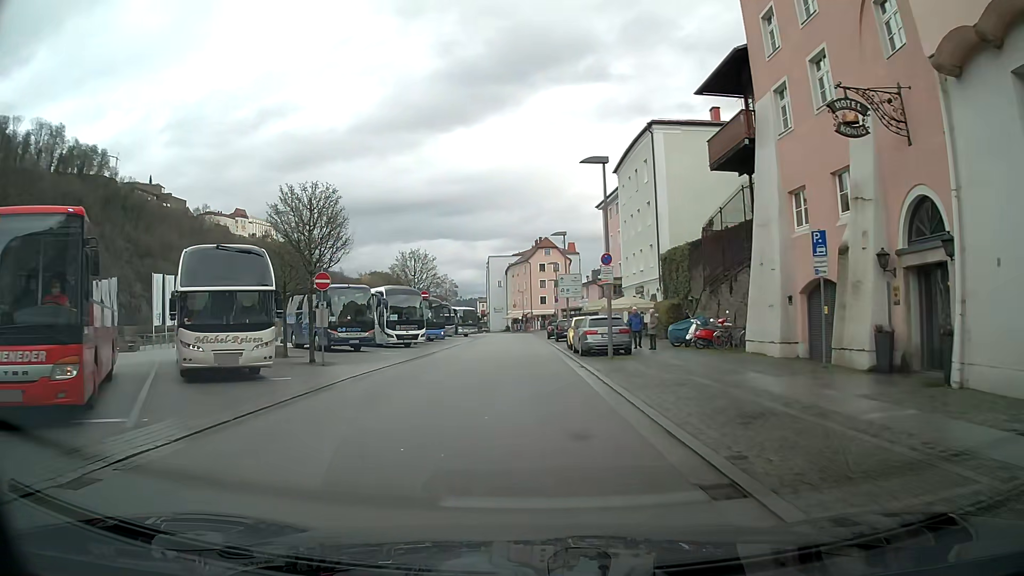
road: residential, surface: asphalt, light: Day
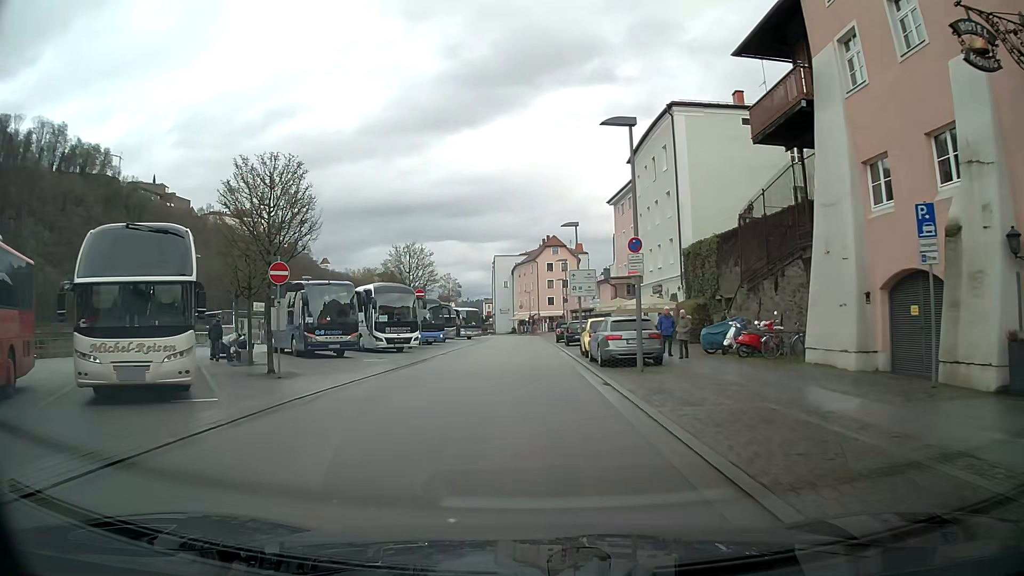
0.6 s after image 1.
(0.0, +4.6) m; -1°
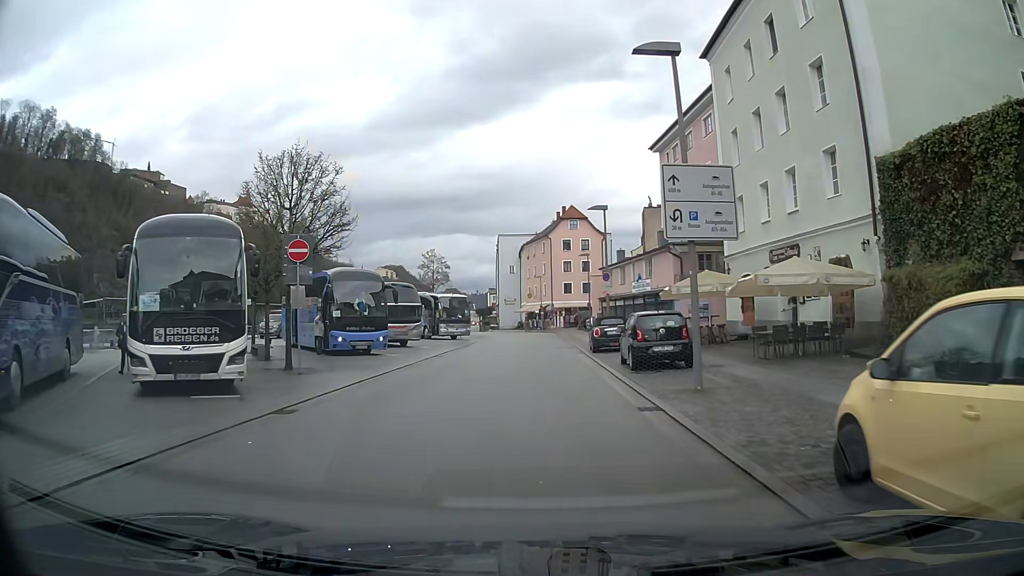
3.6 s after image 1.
(-0.2, +23.1) m; -1°
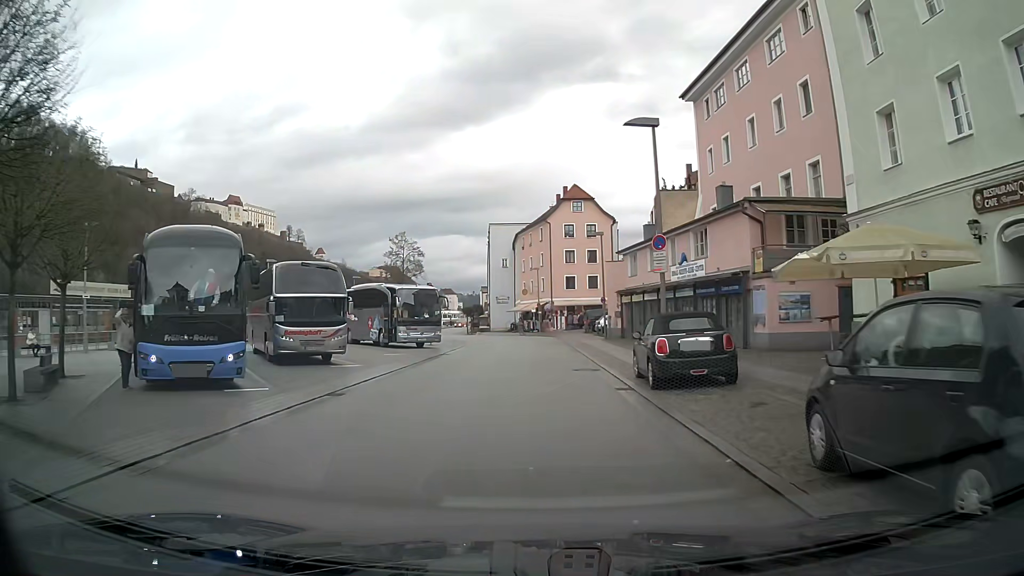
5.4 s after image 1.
(0.0, +14.1) m; 0°
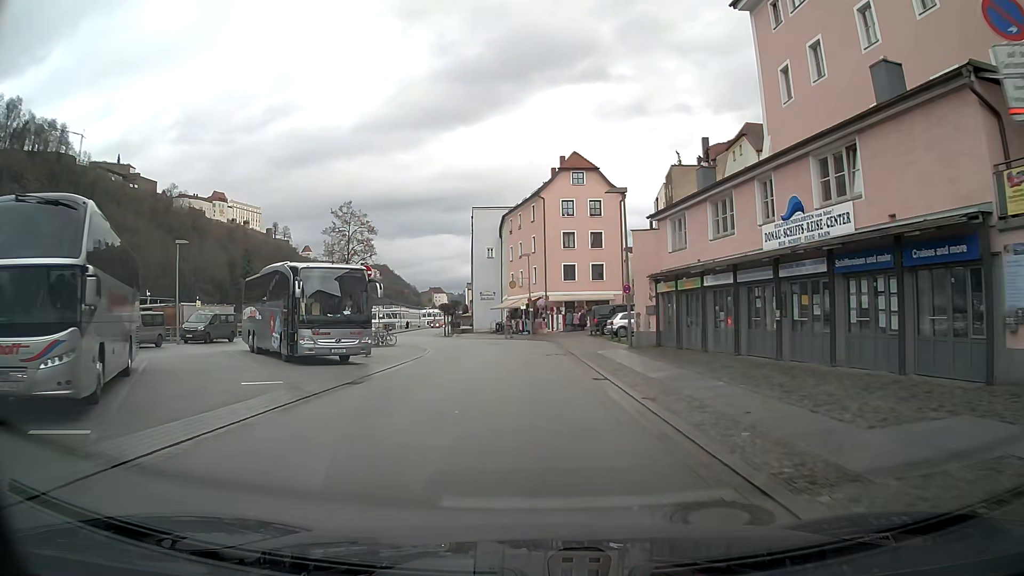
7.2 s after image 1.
(0.0, +14.0) m; +1°
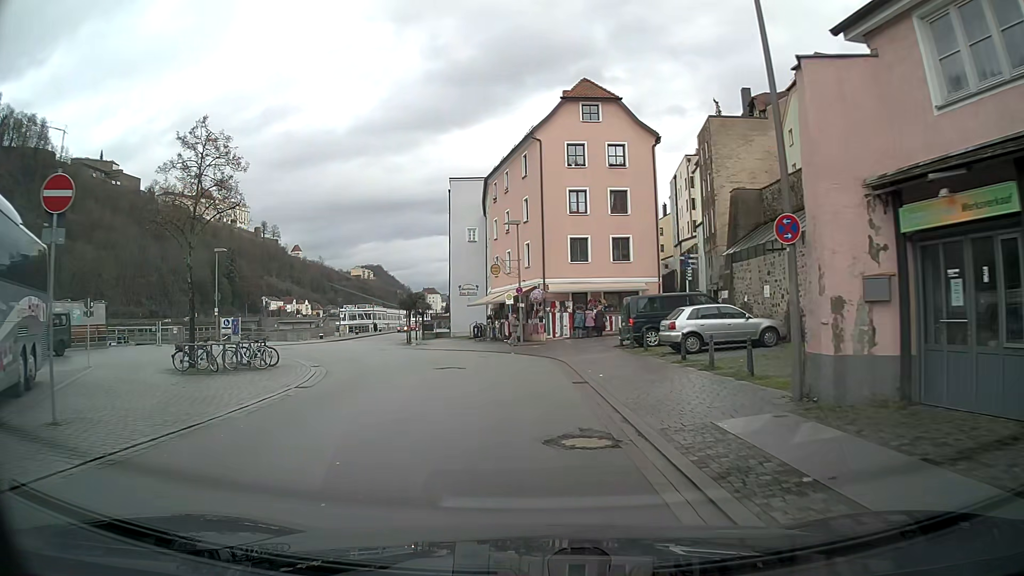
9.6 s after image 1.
(+0.2, +18.7) m; 0°
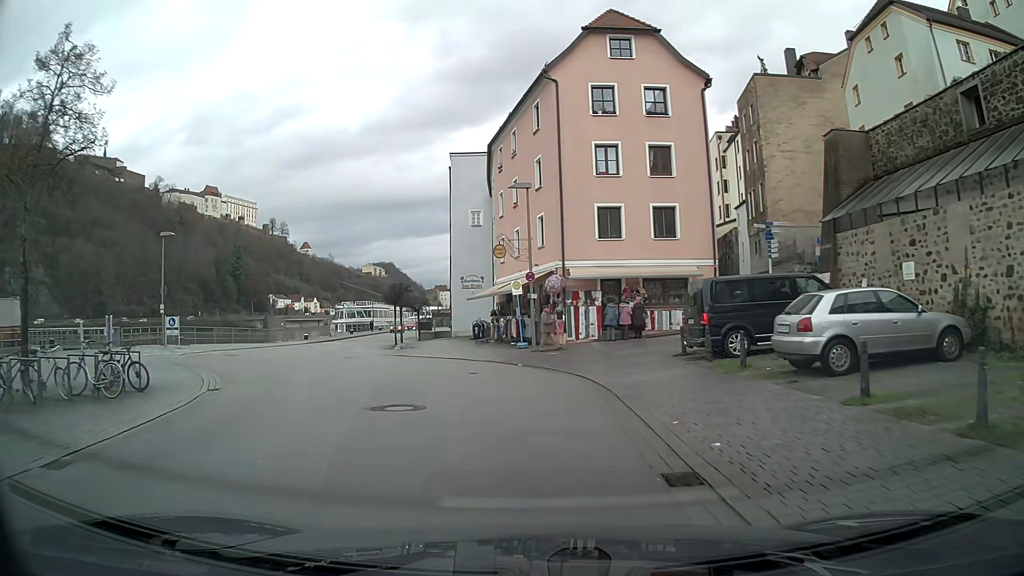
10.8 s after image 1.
(-0.1, +9.3) m; -2°
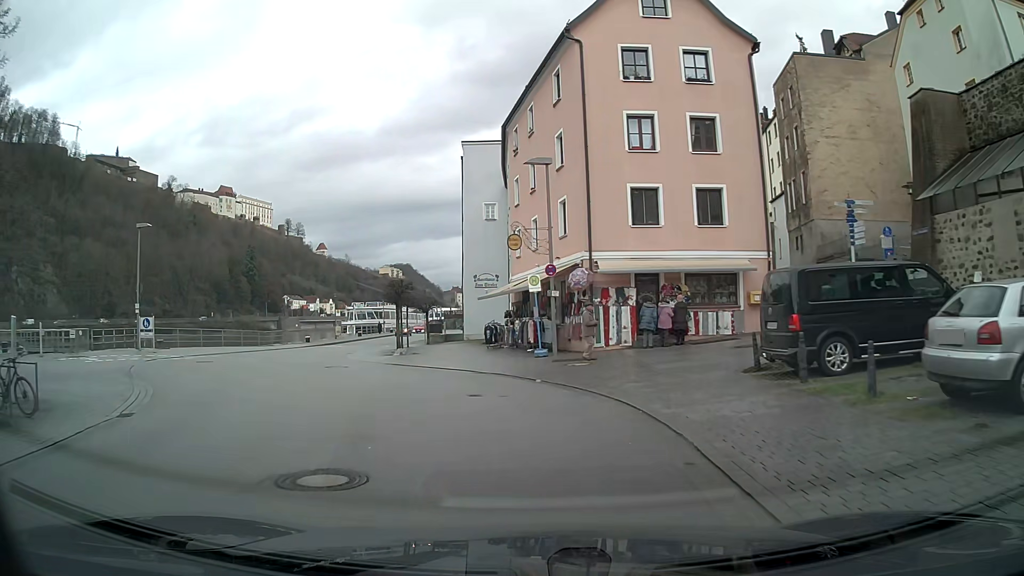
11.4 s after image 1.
(-0.1, +4.7) m; -2°
(-1, +10) (-5, +19) (-9, +28) (-10, +38) (-11, +48) (-11, +58) (-11, +68) (-11, +78) (-11, +88) (-11, +98) m
